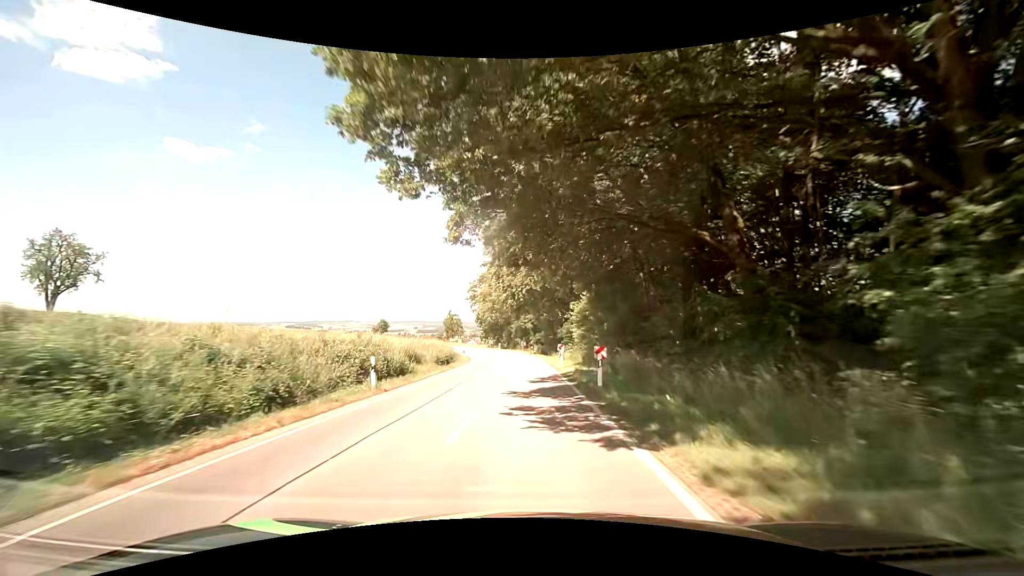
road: secondary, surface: asphalt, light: Day
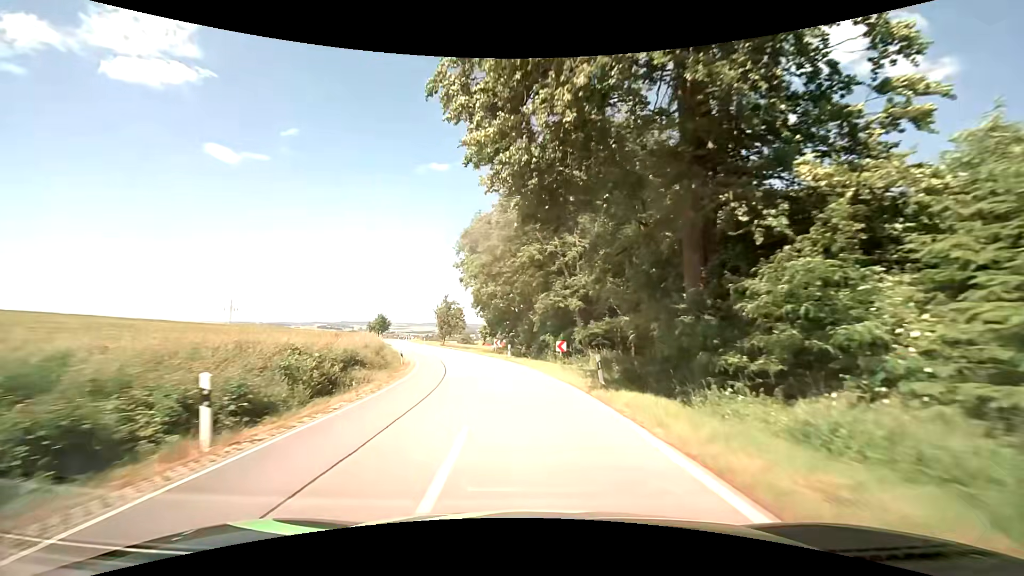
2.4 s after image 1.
(-0.8, +38.1) m; -3°
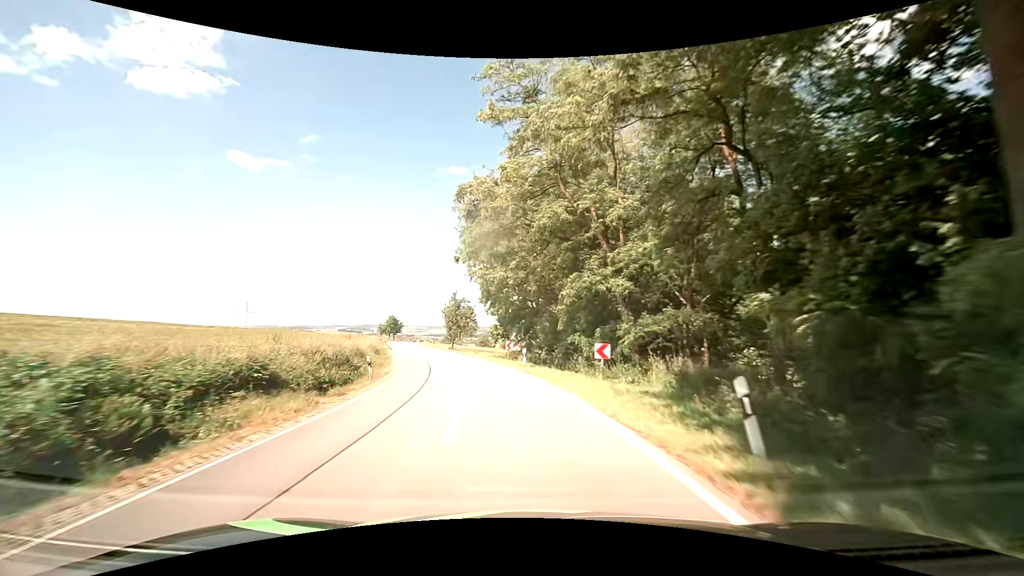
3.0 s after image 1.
(-0.1, +9.2) m; -2°
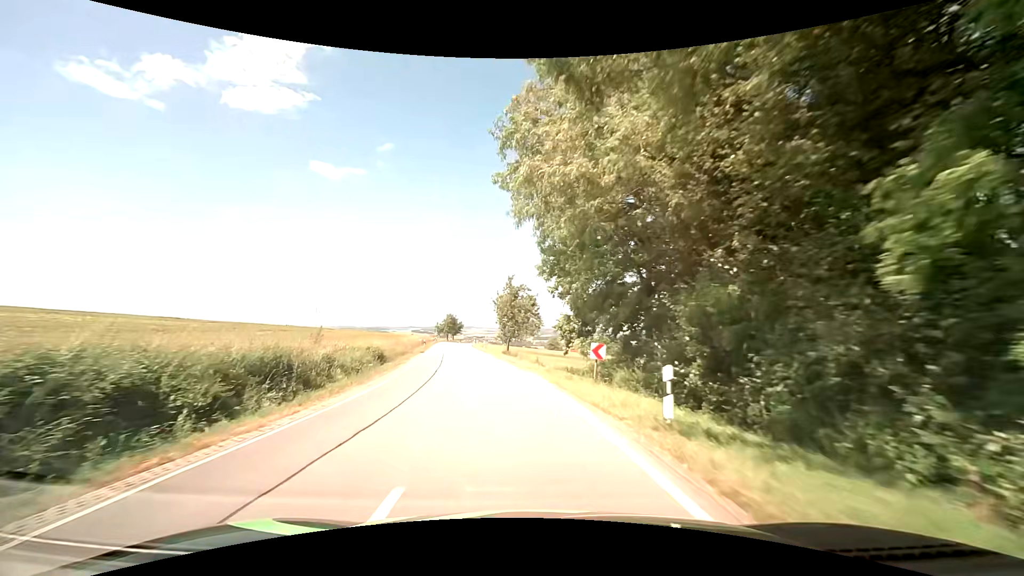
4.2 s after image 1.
(-1.0, +18.0) m; -8°
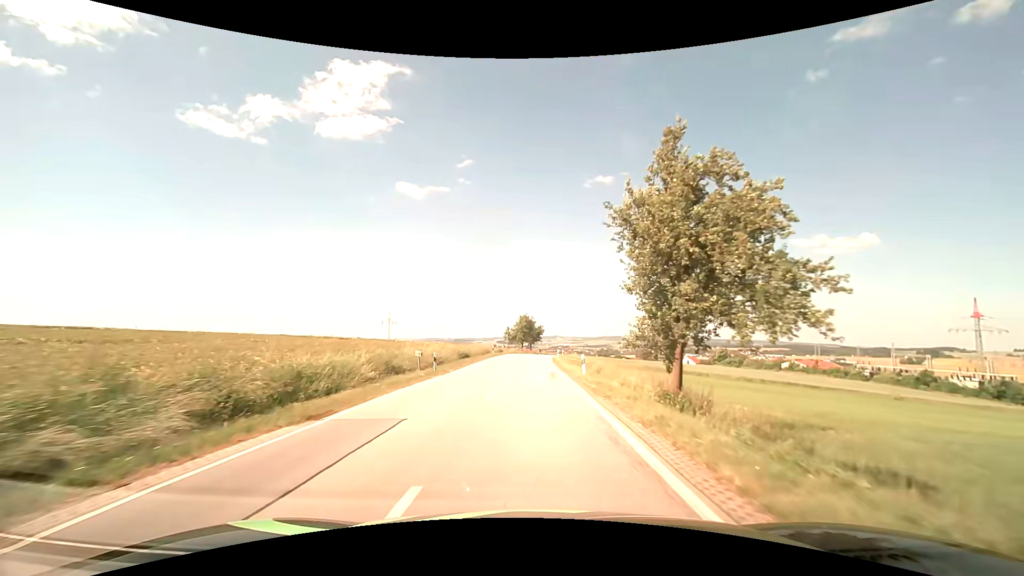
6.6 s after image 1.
(-3.7, +35.8) m; -9°
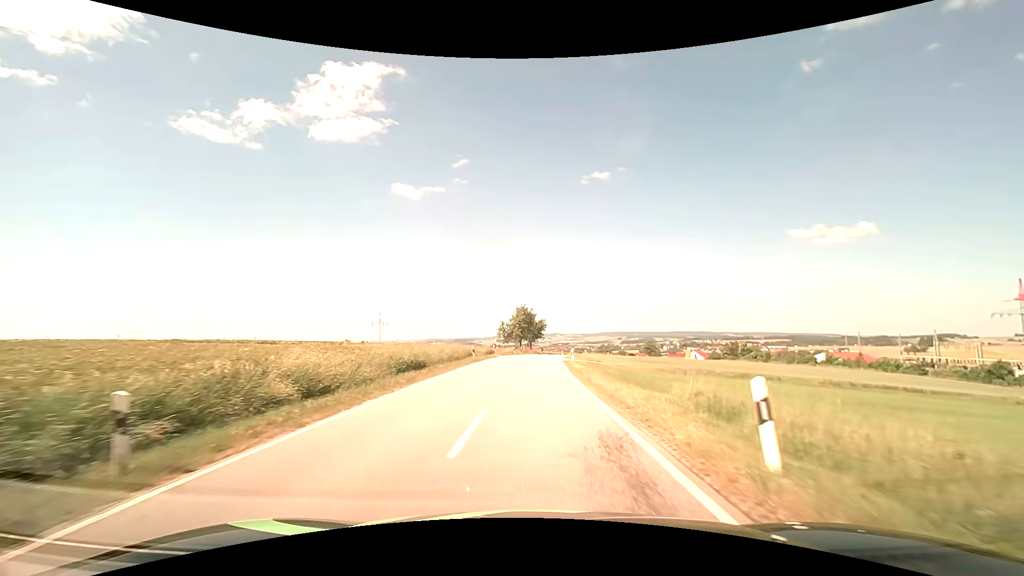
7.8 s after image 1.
(0.0, +18.5) m; +1°
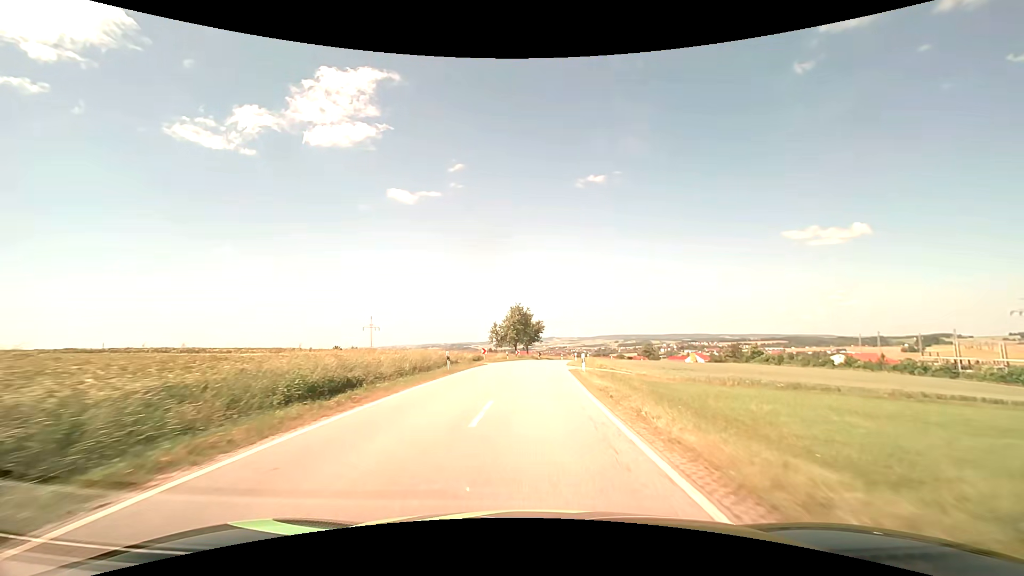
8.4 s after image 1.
(-0.1, +9.4) m; 0°
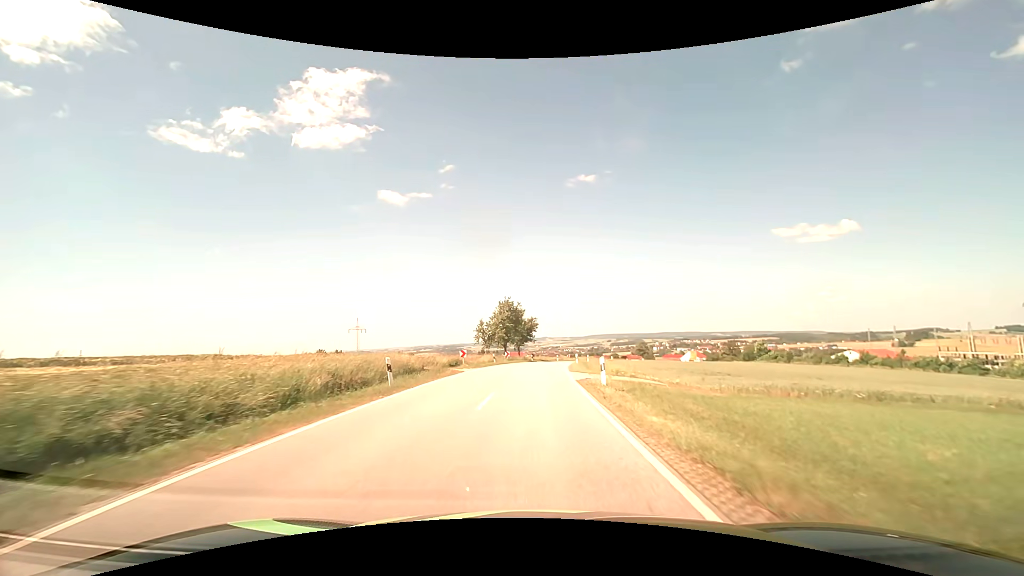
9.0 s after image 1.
(+0.1, +9.5) m; +1°
